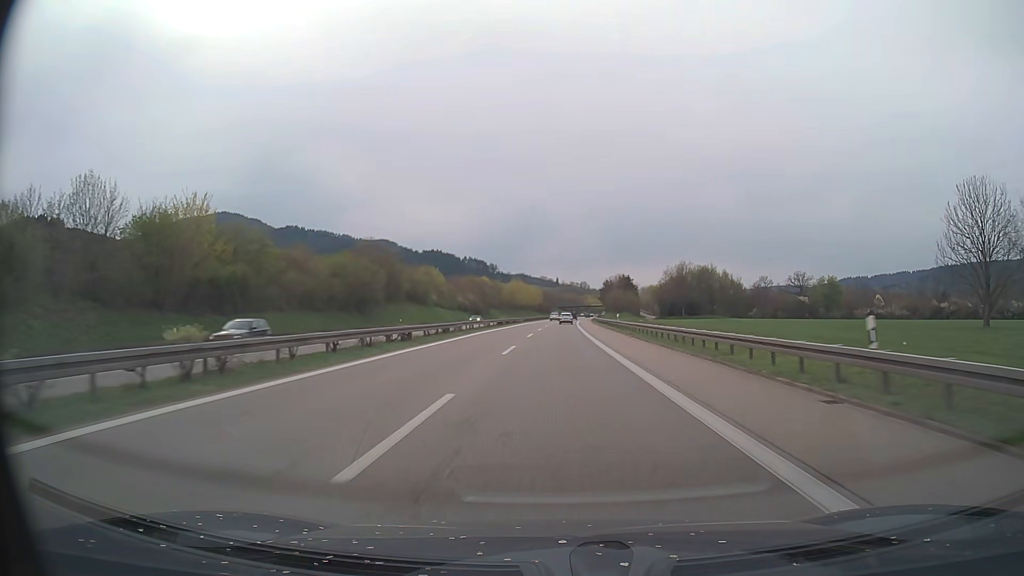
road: trunk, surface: asphalt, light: Day
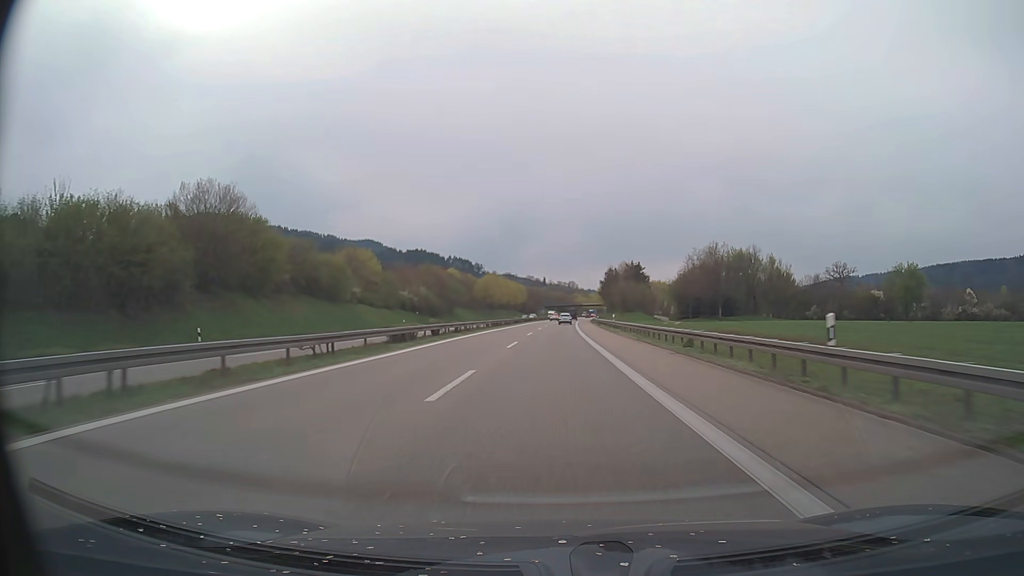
(+0.5, +46.7) m; +1°
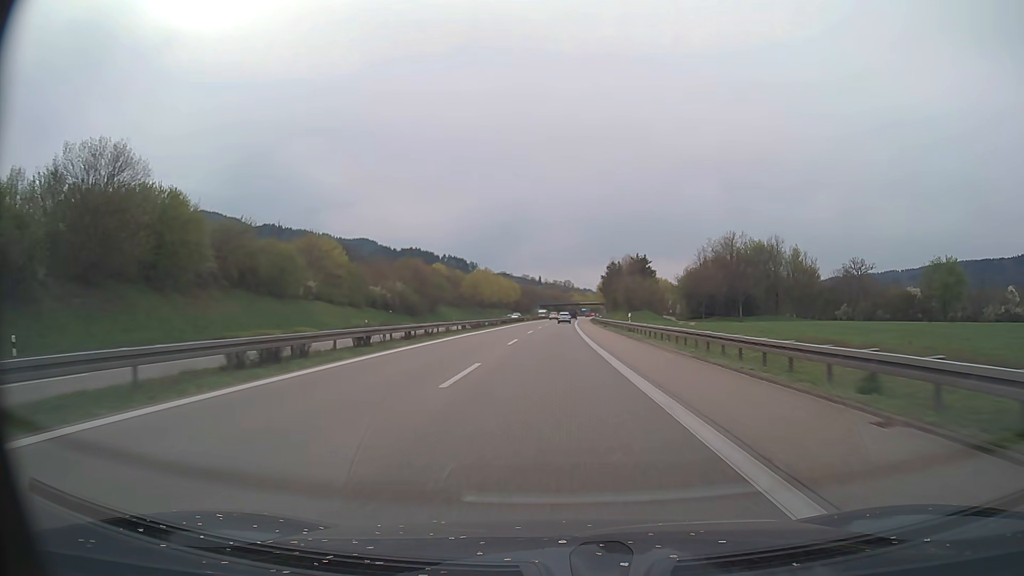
(0.0, +15.5) m; 0°
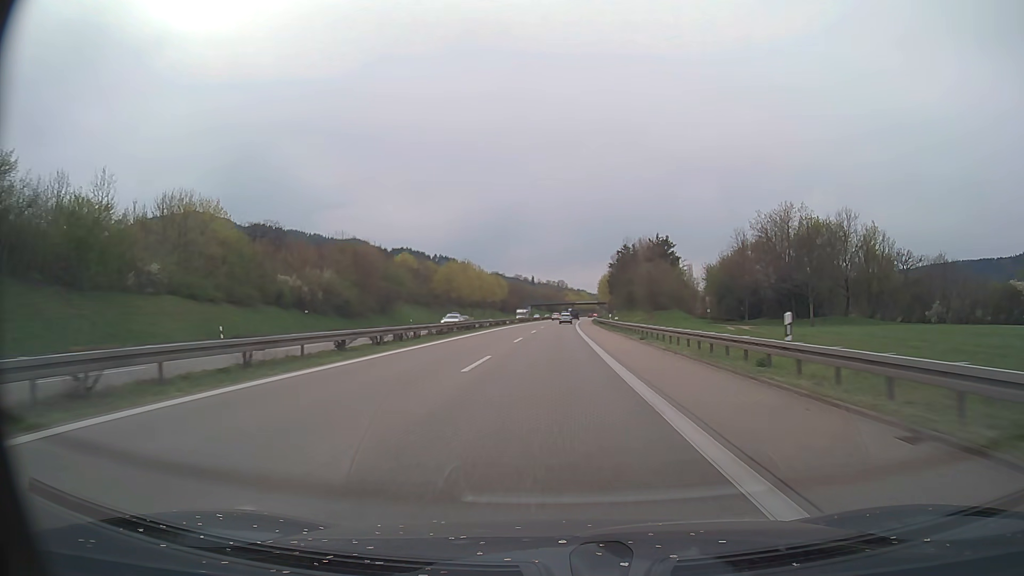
(+0.2, +30.9) m; +1°
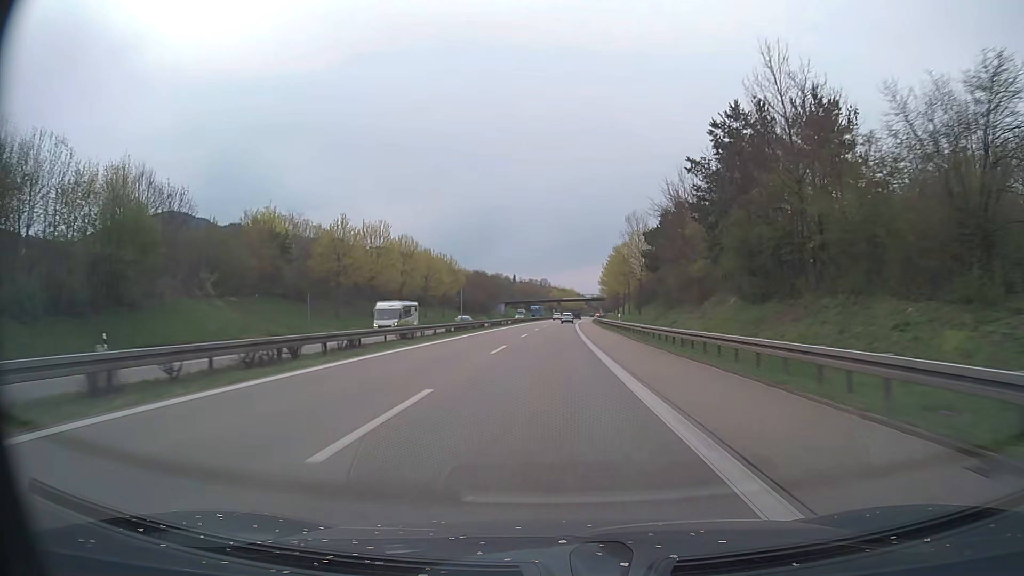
(+0.7, +61.6) m; +1°
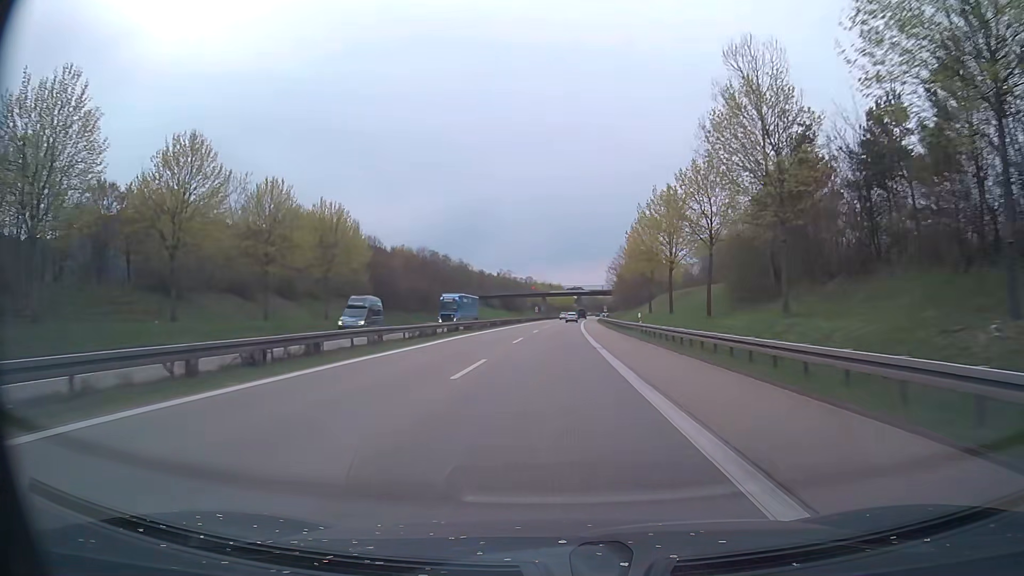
(+0.6, +61.1) m; +1°
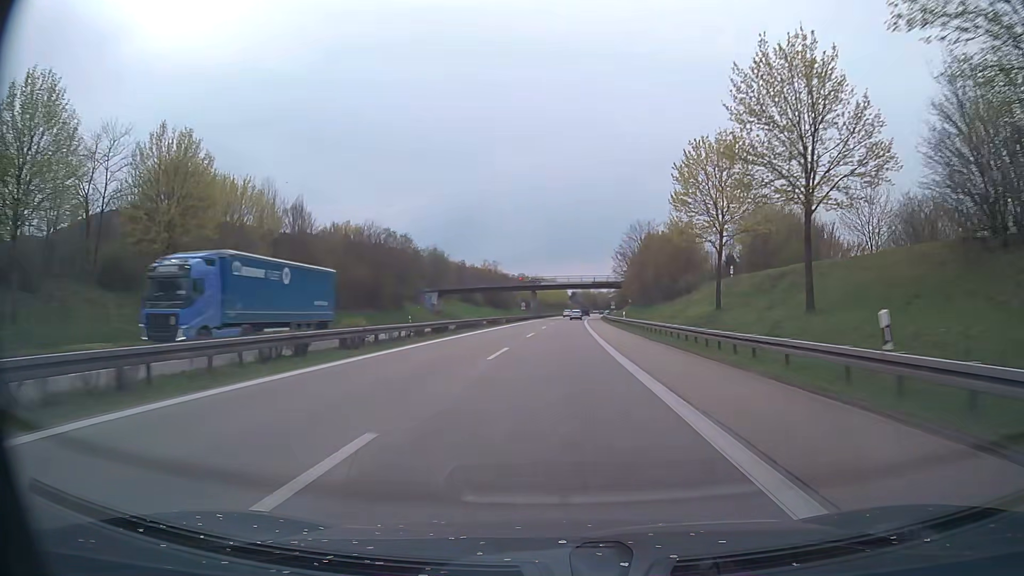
(0.0, +29.7) m; 0°
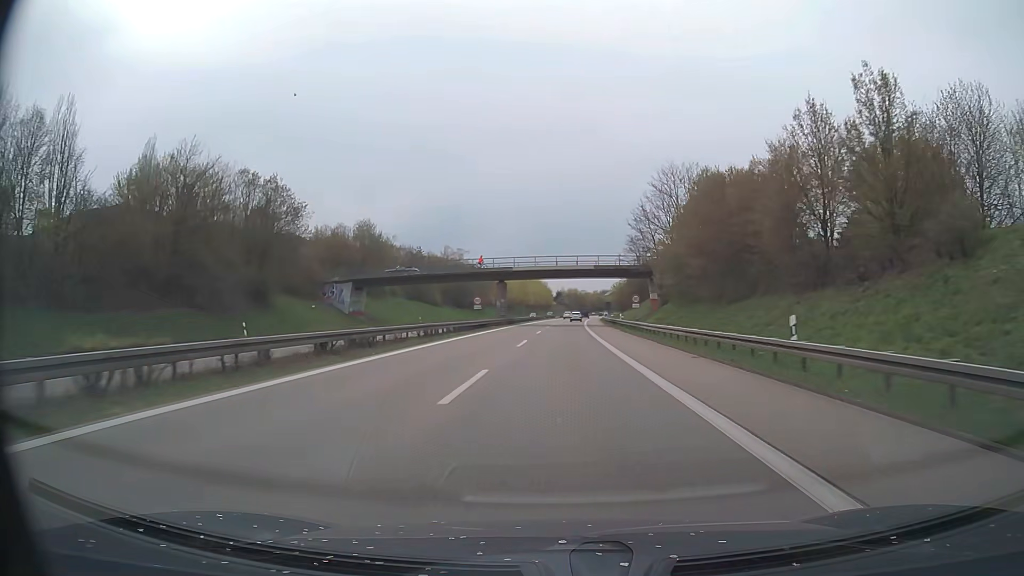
(+0.6, +43.2) m; +1°
(0, +10) (0, +20) (0, +30) (+1, +40) (+1, +50) (+1, +60) (+2, +70) (+2, +80) (+3, +90) (+3, +100) m
